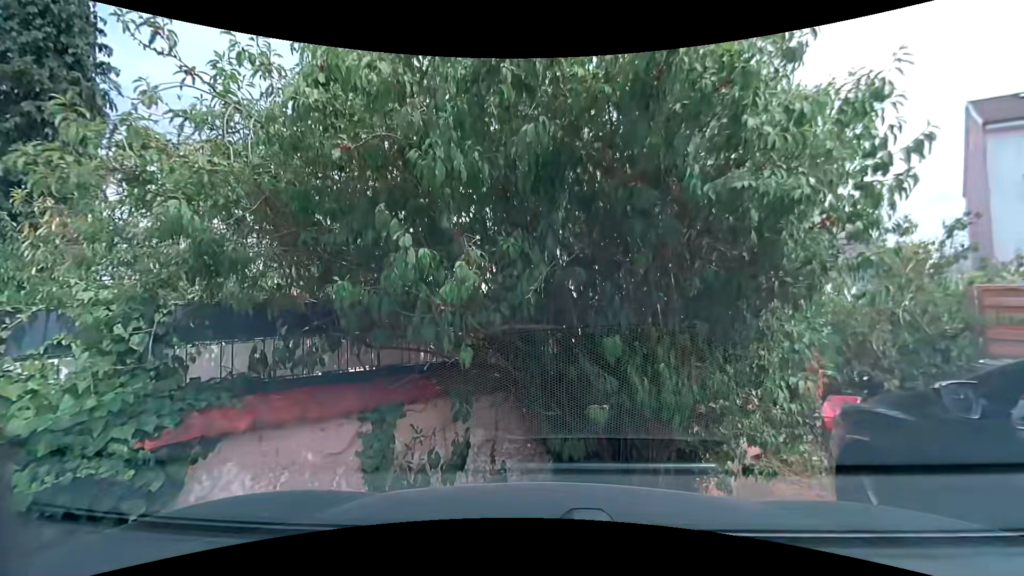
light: Day
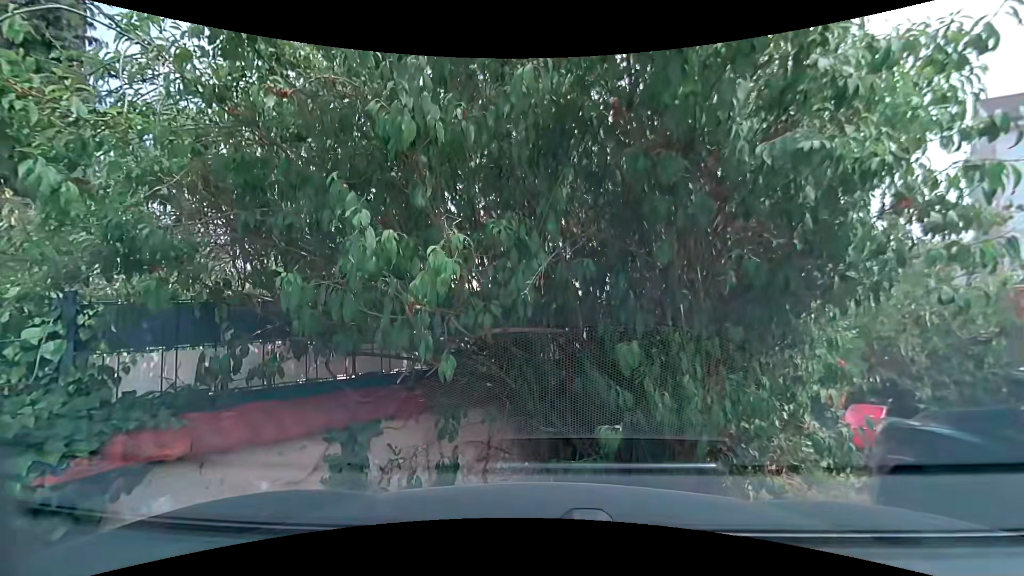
(0.0, +0.4) m; 0°
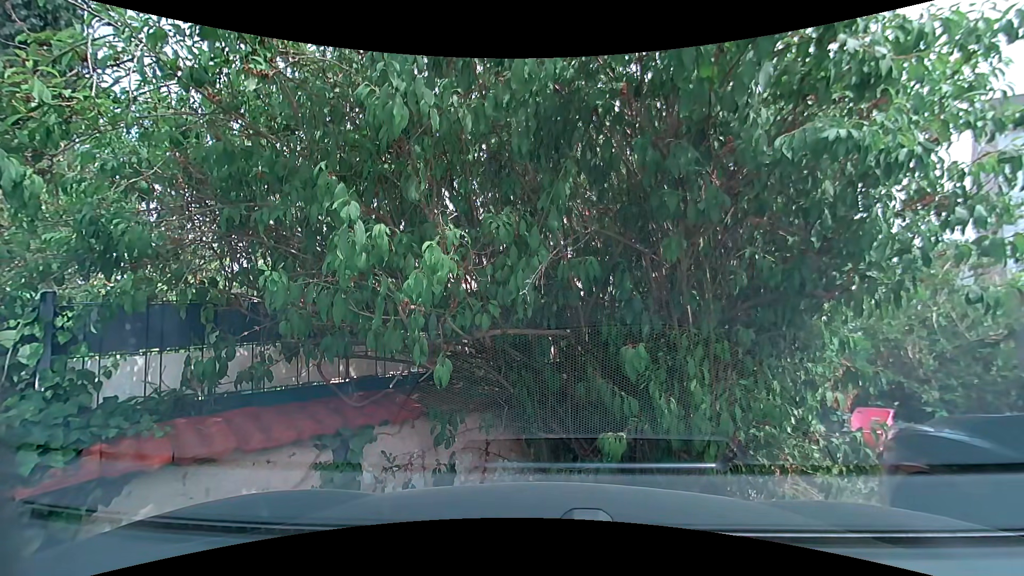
(0.0, +0.2) m; 0°
